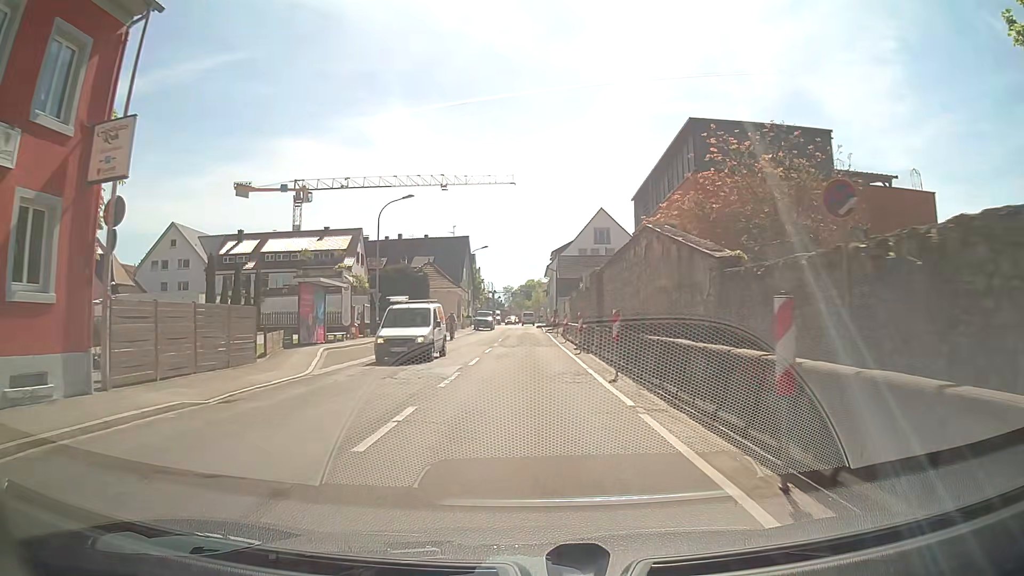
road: secondary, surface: asphalt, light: Day
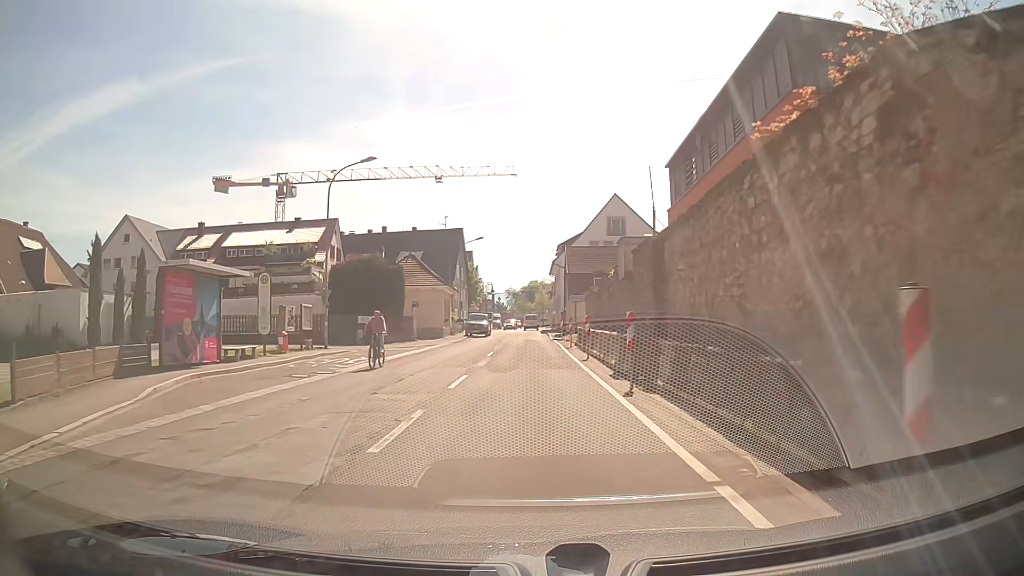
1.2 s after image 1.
(0.0, +12.0) m; 0°
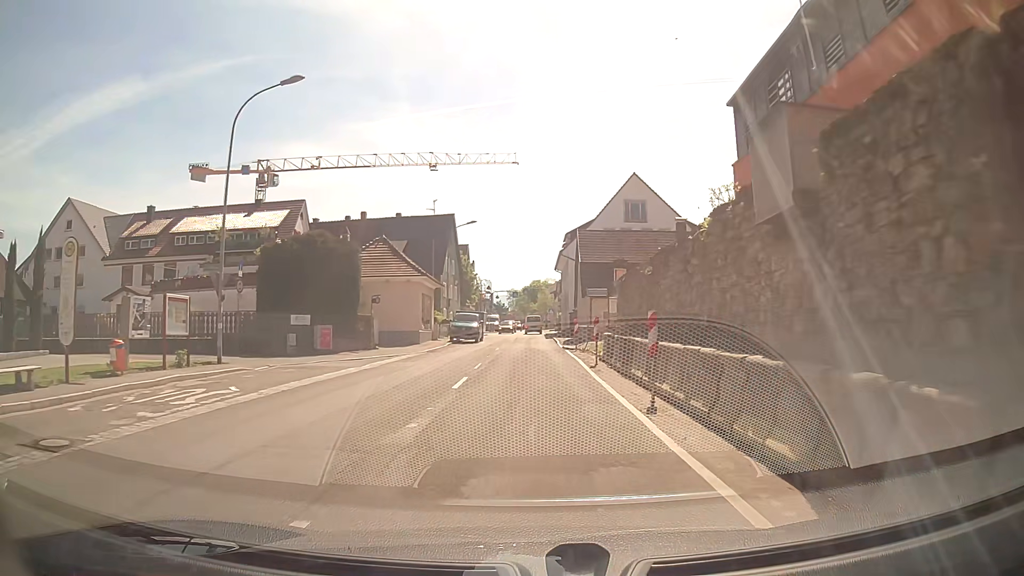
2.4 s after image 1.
(0.0, +11.9) m; 0°
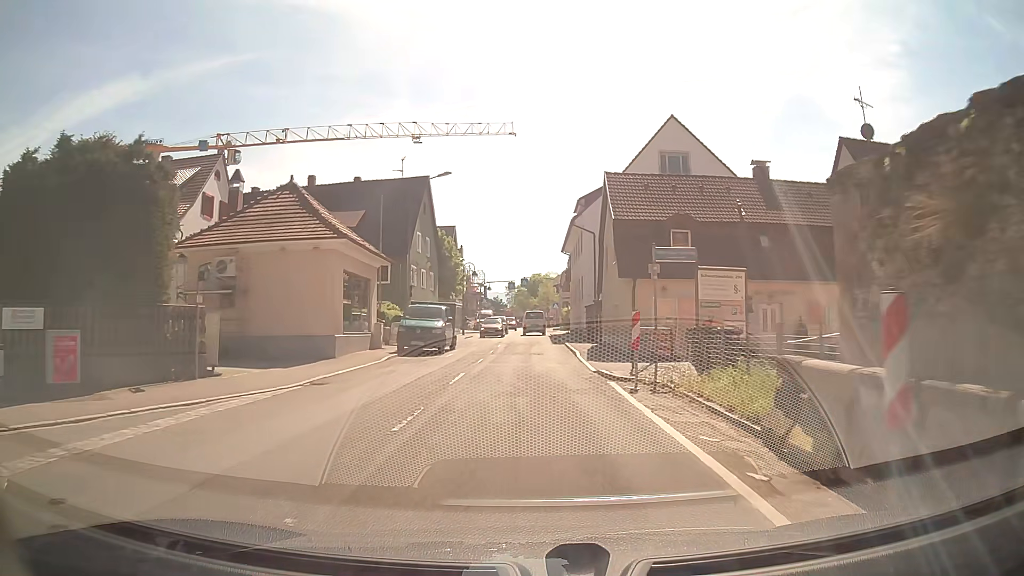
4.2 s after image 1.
(0.0, +17.6) m; 0°
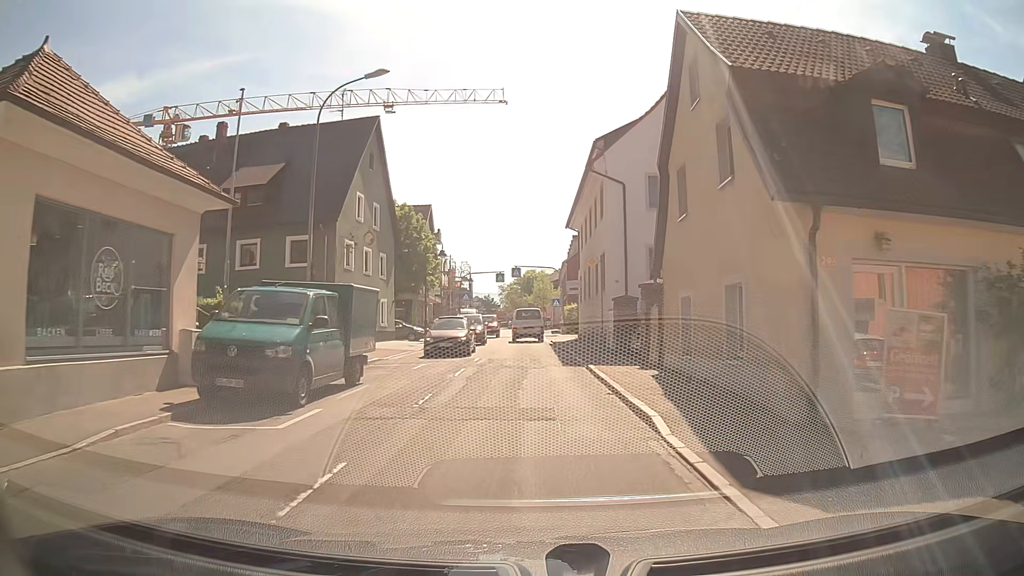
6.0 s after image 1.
(+0.1, +16.2) m; +1°
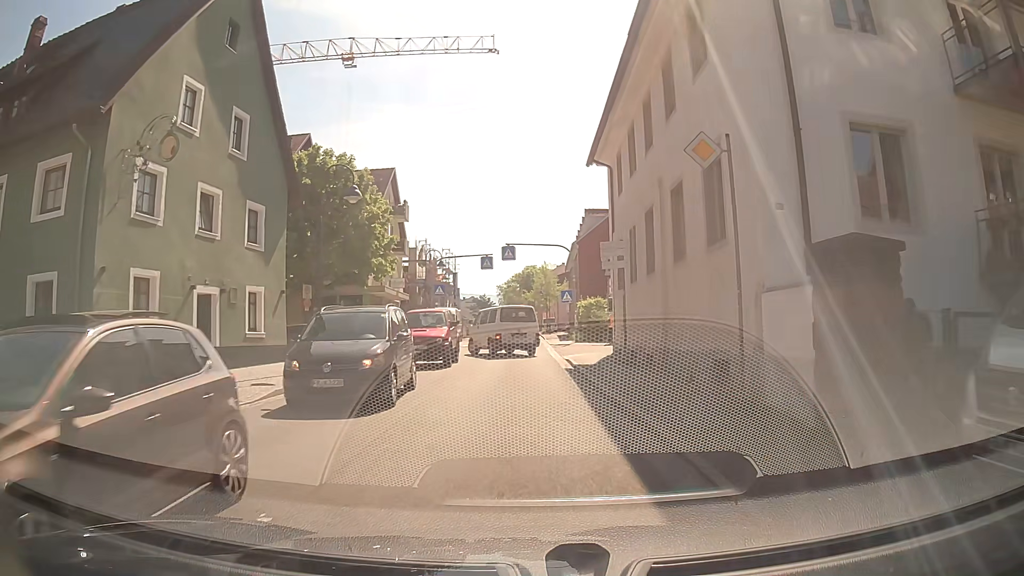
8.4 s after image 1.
(+0.1, +18.2) m; +1°
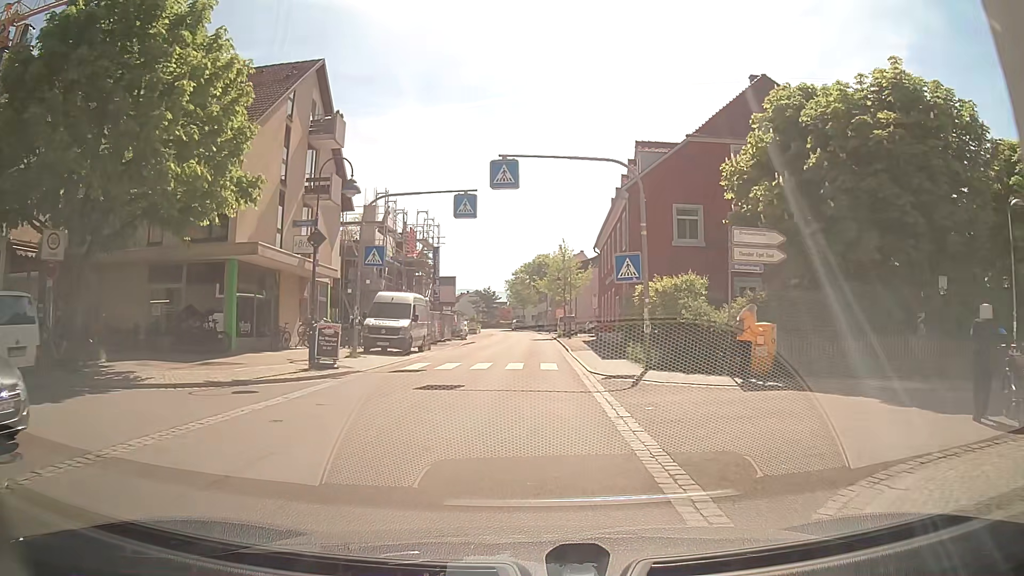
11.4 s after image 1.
(-0.5, +21.9) m; -2°
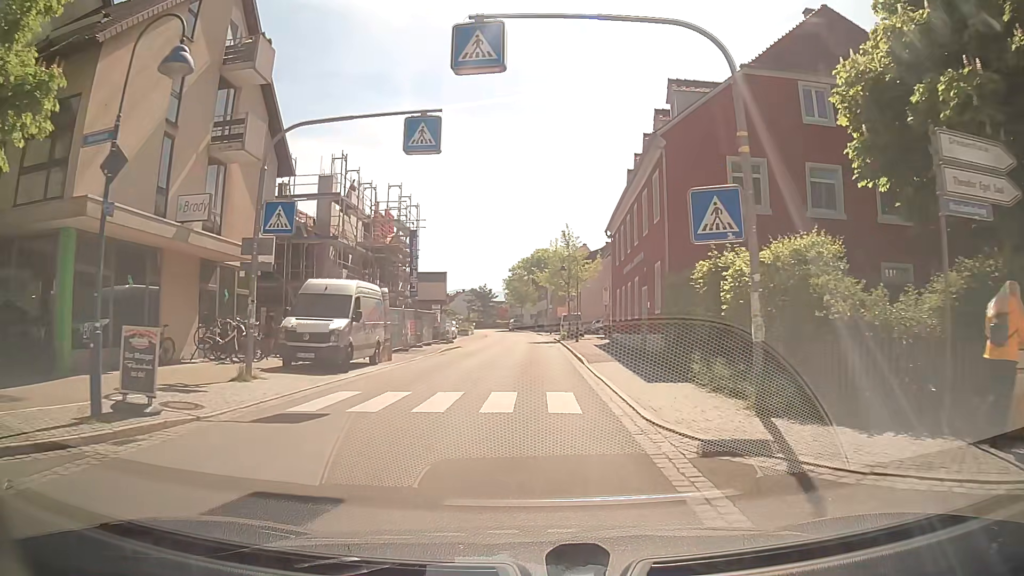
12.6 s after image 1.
(+0.1, +9.3) m; 0°
(0, +10) (0, +20) (0, +30) (0, +40) (+1, +50) (+1, +60) (0, +70) (0, +80) (-1, +90) (-2, +100) m
